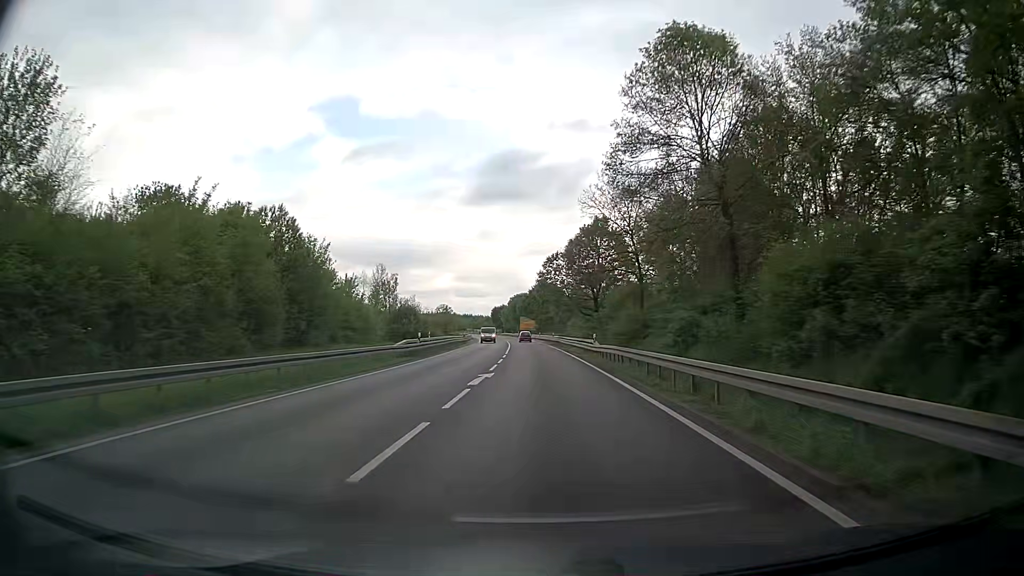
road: trunk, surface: asphalt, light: Day
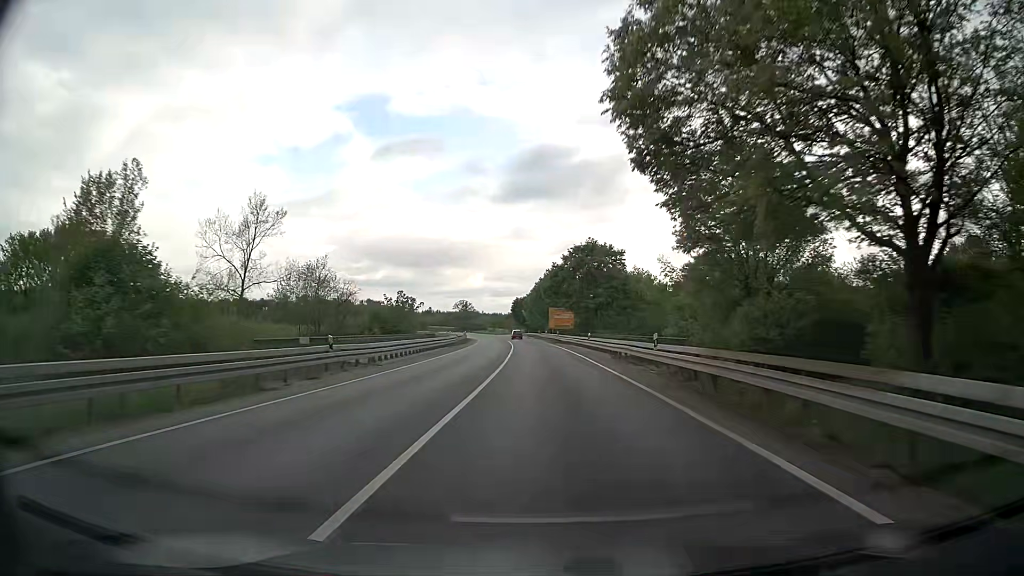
(-0.5, +59.1) m; -2°
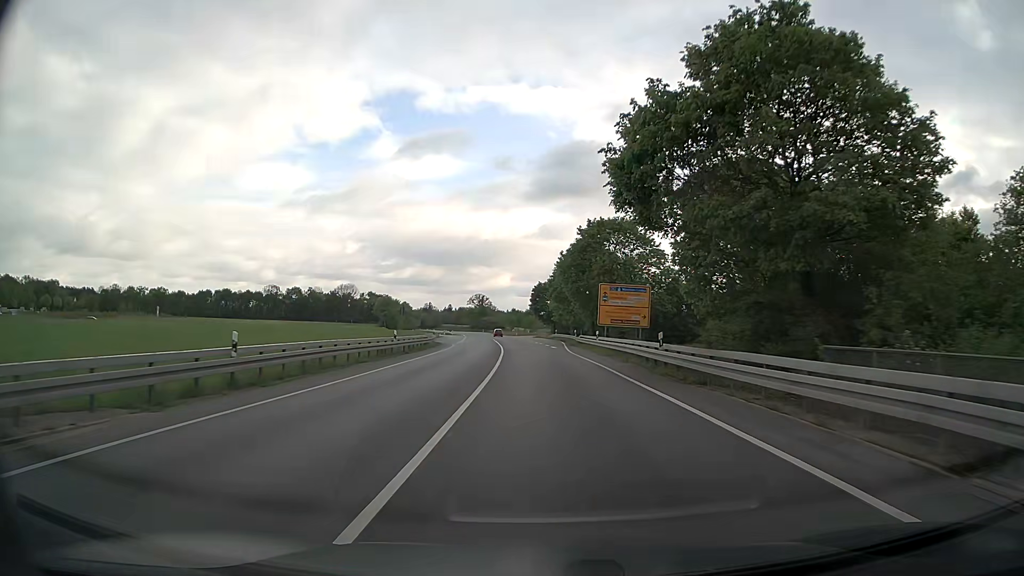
(-1.2, +55.0) m; -2°
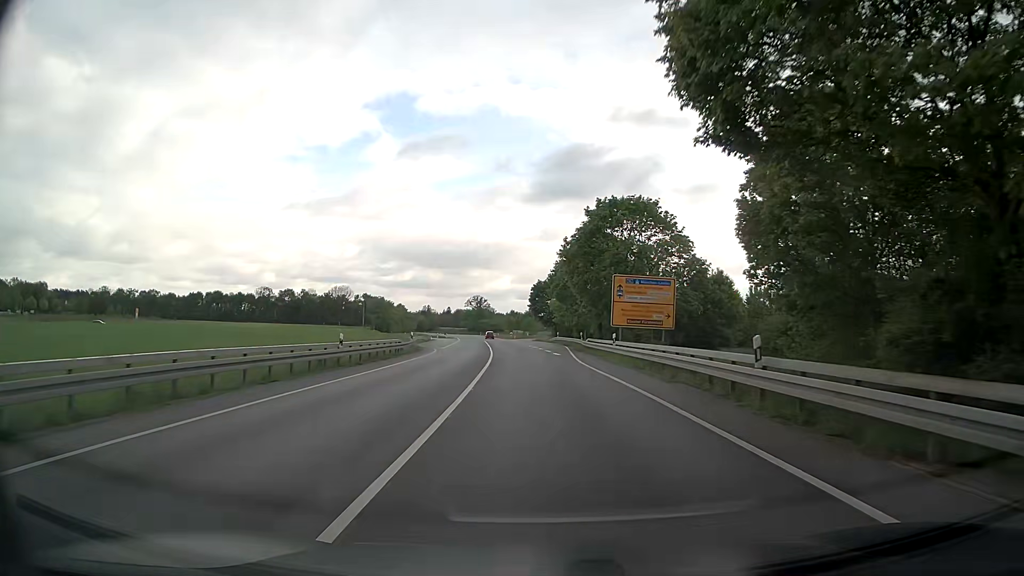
(0.0, +10.1) m; 0°
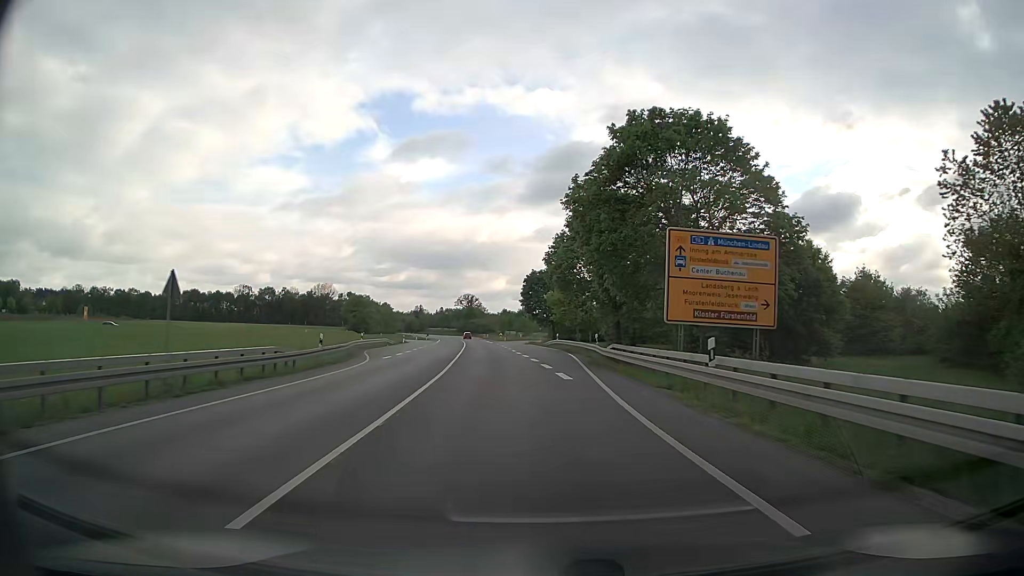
(-0.1, +19.8) m; 0°
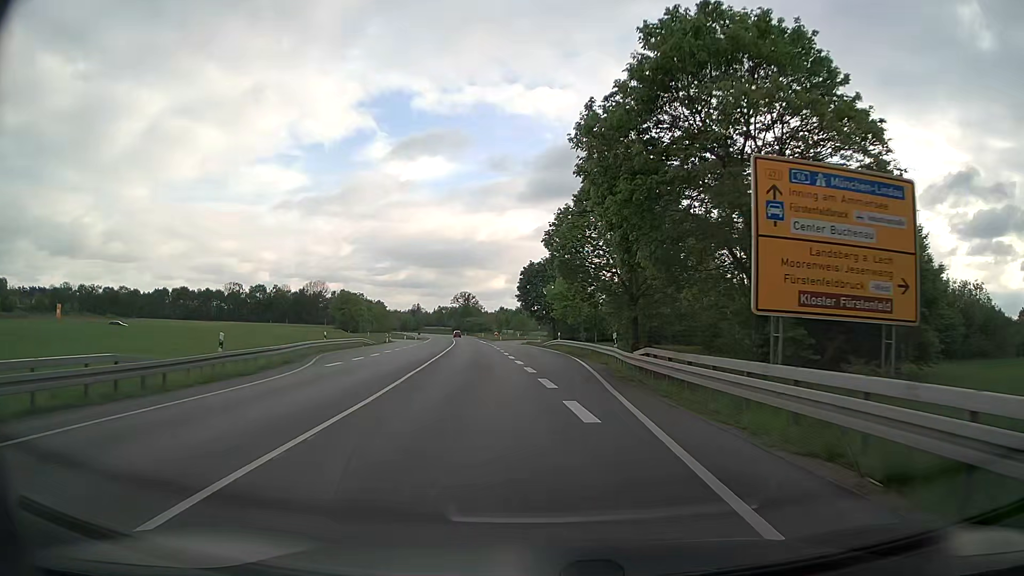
(0.0, +9.7) m; 0°
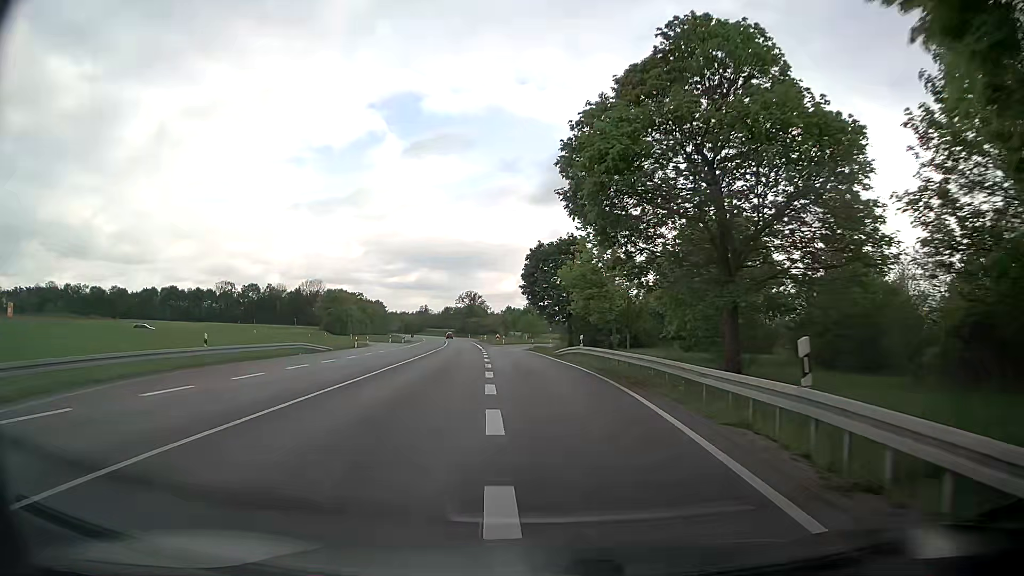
(-0.1, +19.3) m; -1°
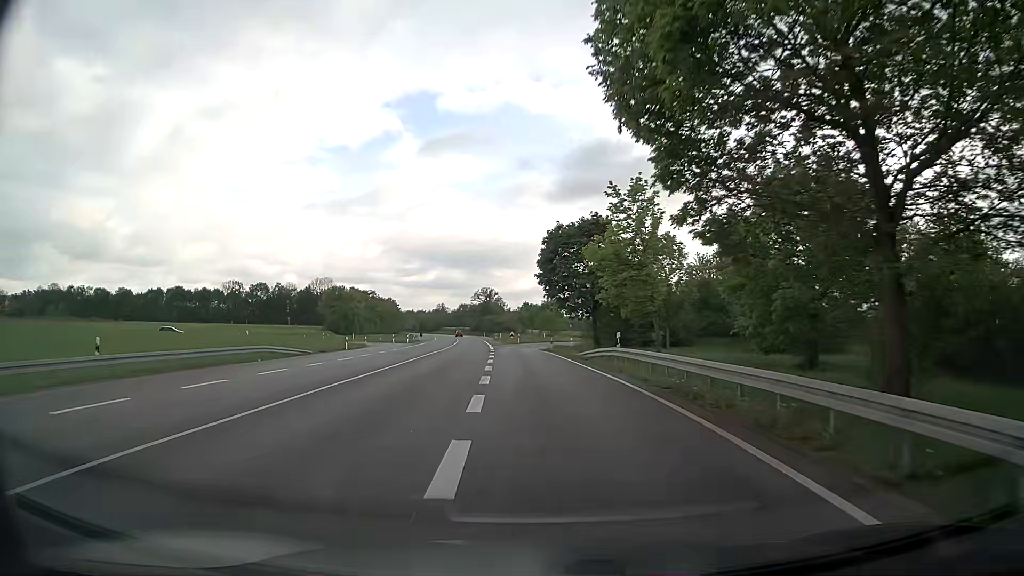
(-0.1, +9.5) m; -2°
